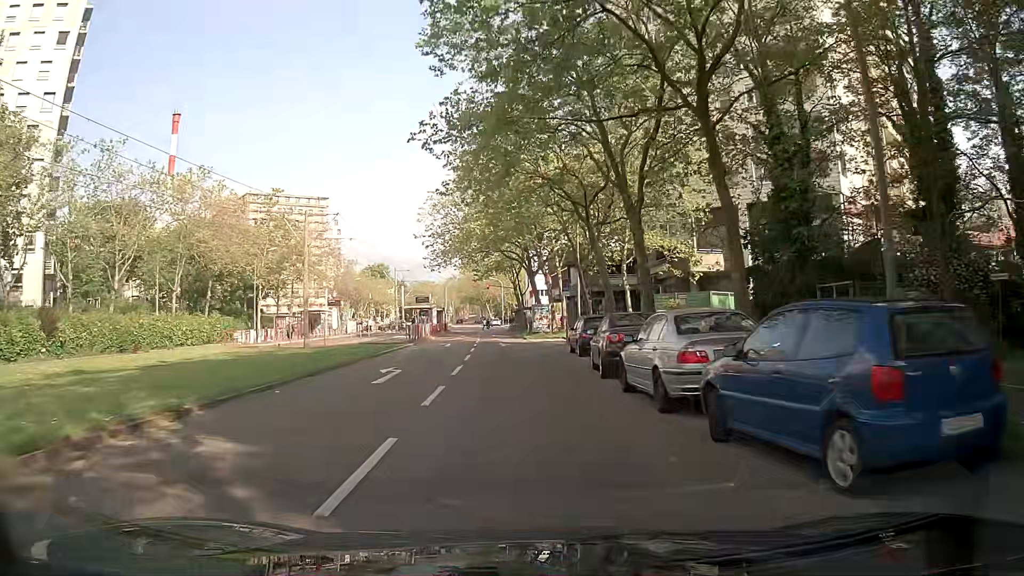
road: tertiary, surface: asphalt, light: Day
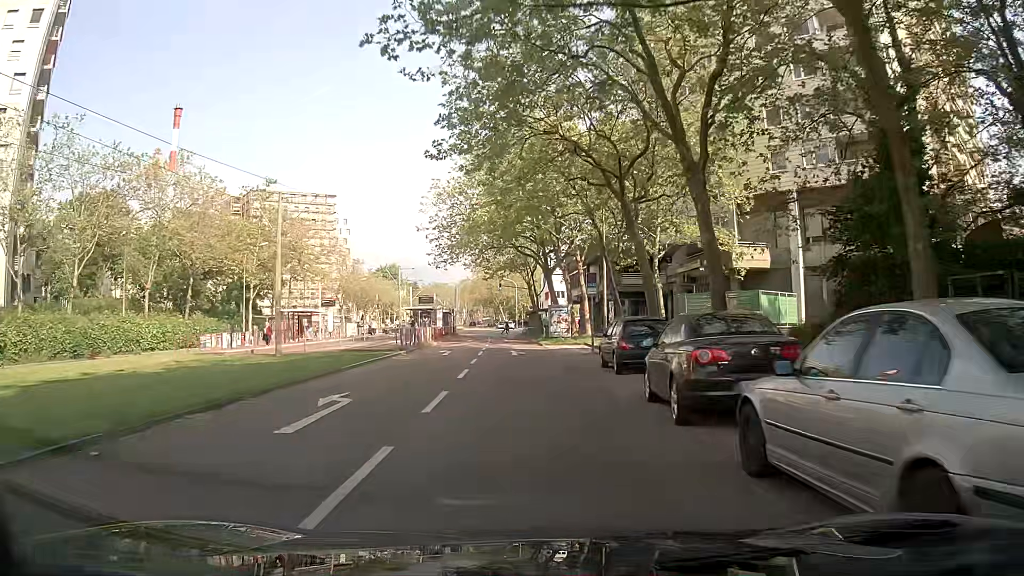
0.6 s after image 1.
(-0.1, +6.4) m; -2°
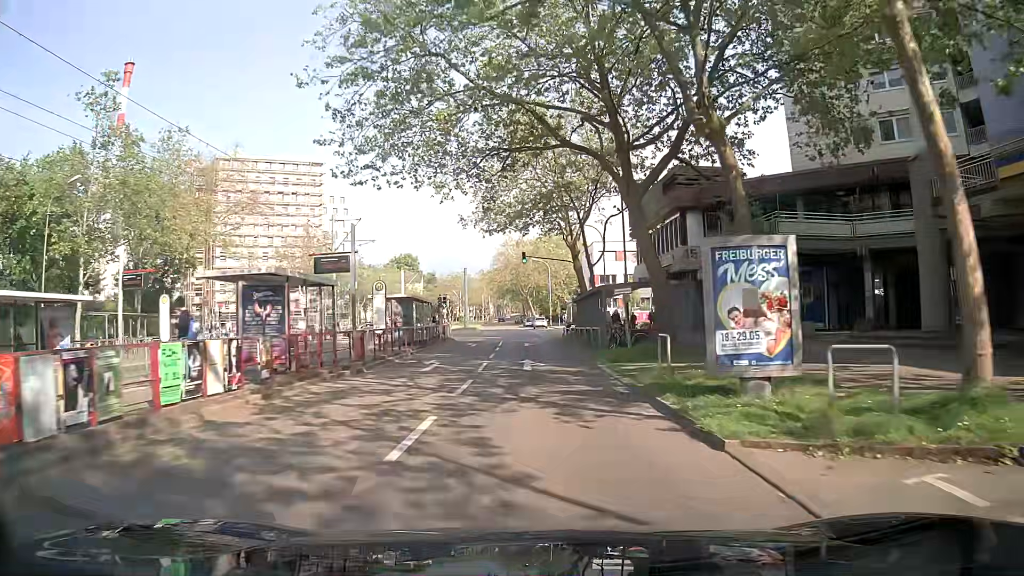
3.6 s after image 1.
(-0.5, +33.7) m; -3°
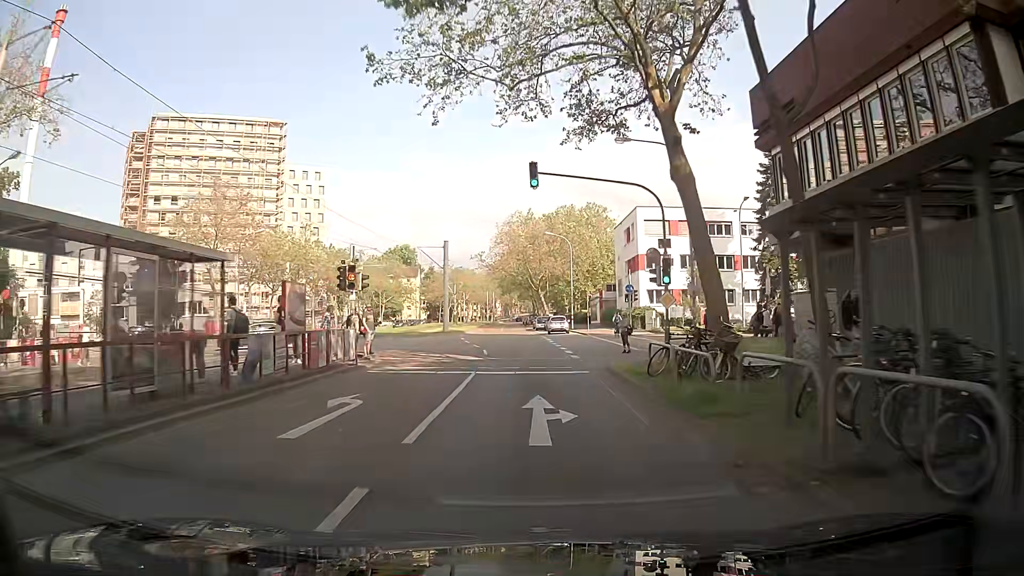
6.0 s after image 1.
(+0.3, +28.3) m; 0°
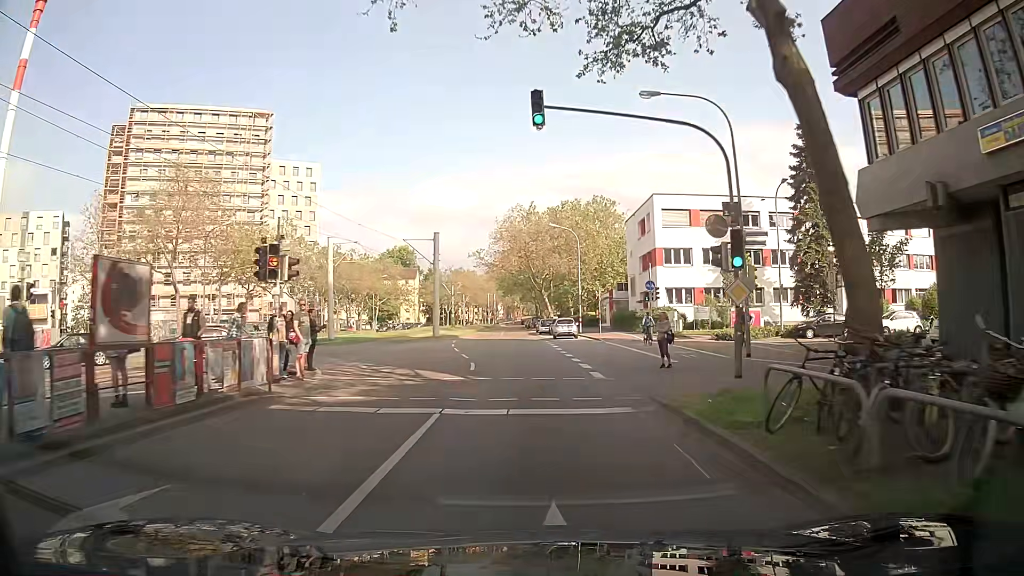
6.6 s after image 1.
(0.0, +7.1) m; 0°
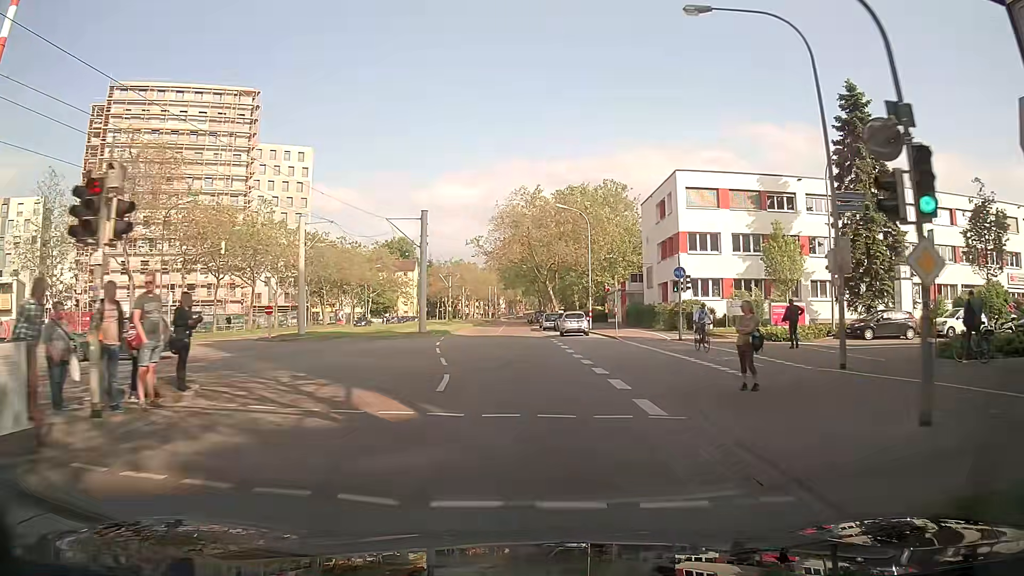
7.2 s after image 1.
(-0.1, +7.1) m; 0°
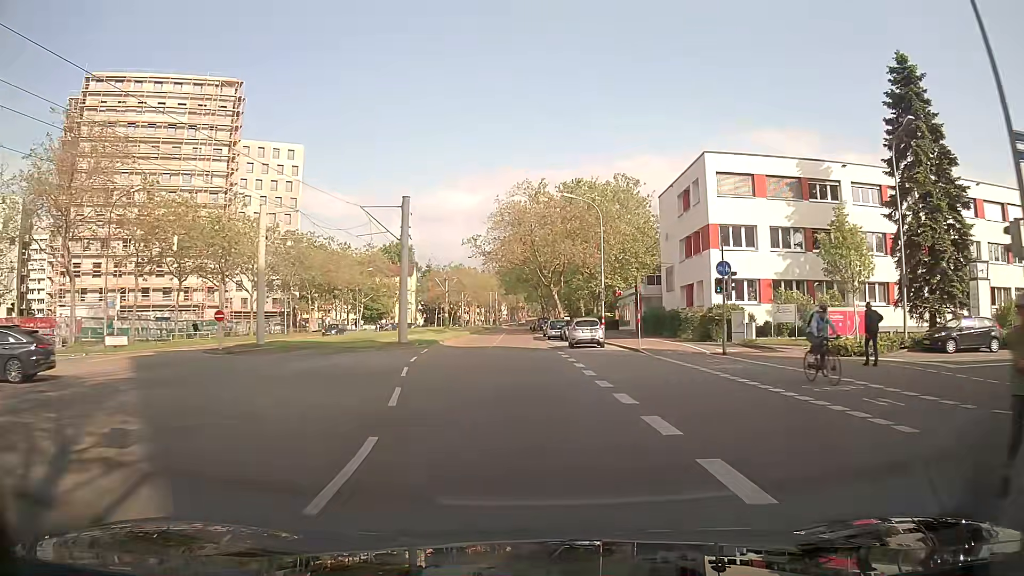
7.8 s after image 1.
(-0.1, +7.1) m; 0°
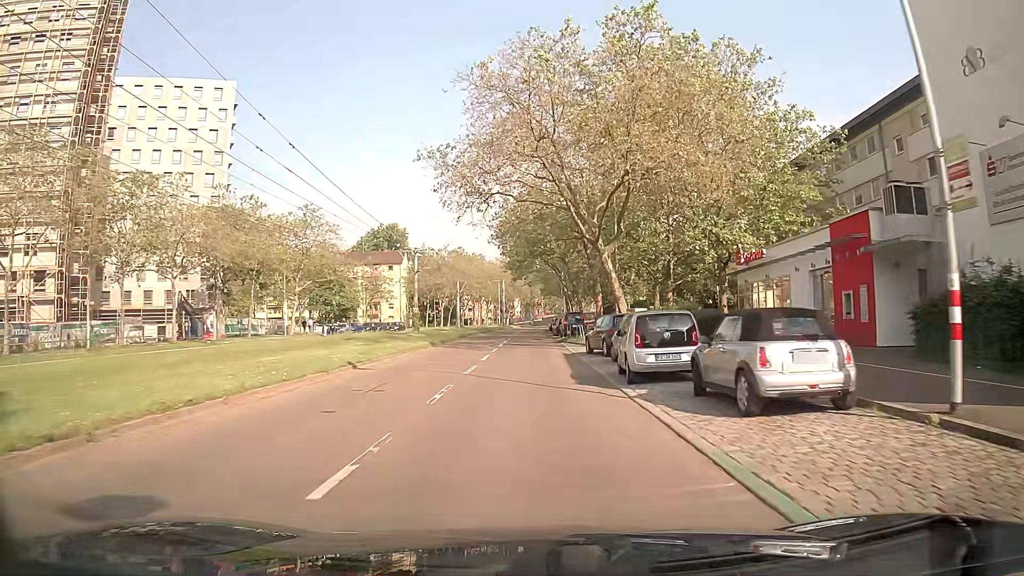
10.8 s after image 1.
(-0.8, +35.5) m; -2°
(0, +10) (0, +20) (0, +30) (0, +40) (0, +50) (0, +60) (0, +70) (0, +80) (0, +90) (+1, +100) m
